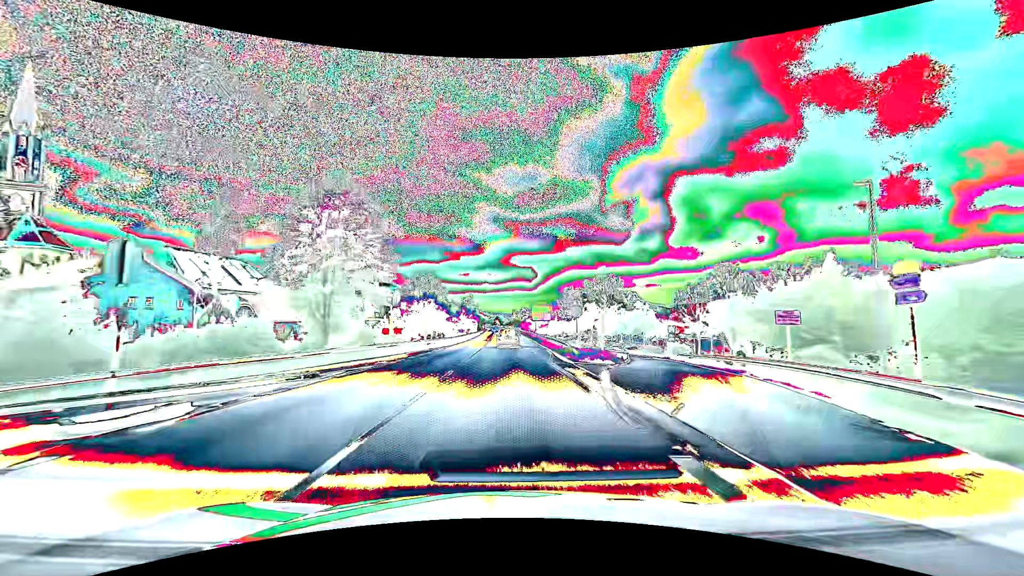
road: primary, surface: asphalt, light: Day
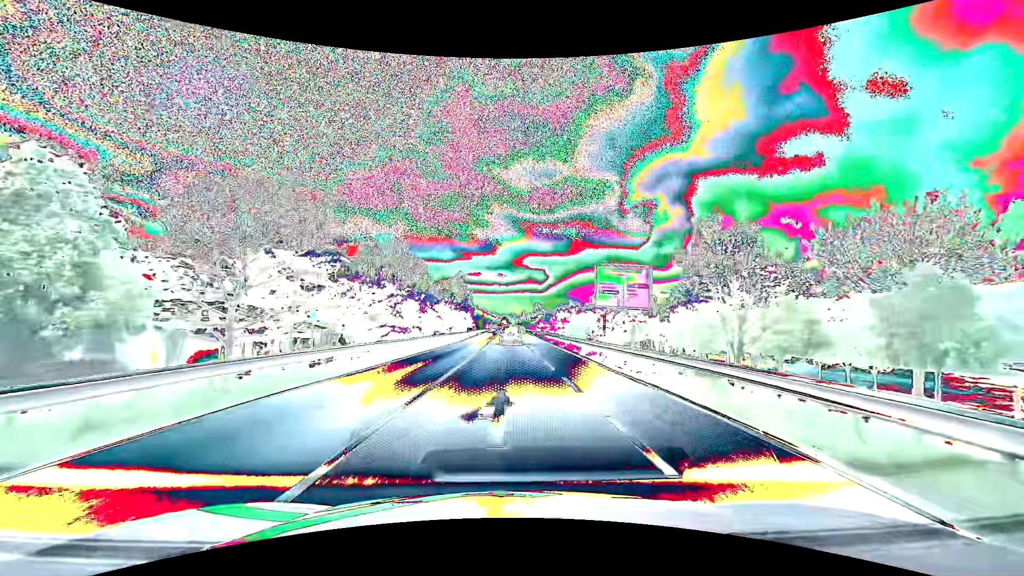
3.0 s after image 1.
(-0.4, +53.9) m; -1°
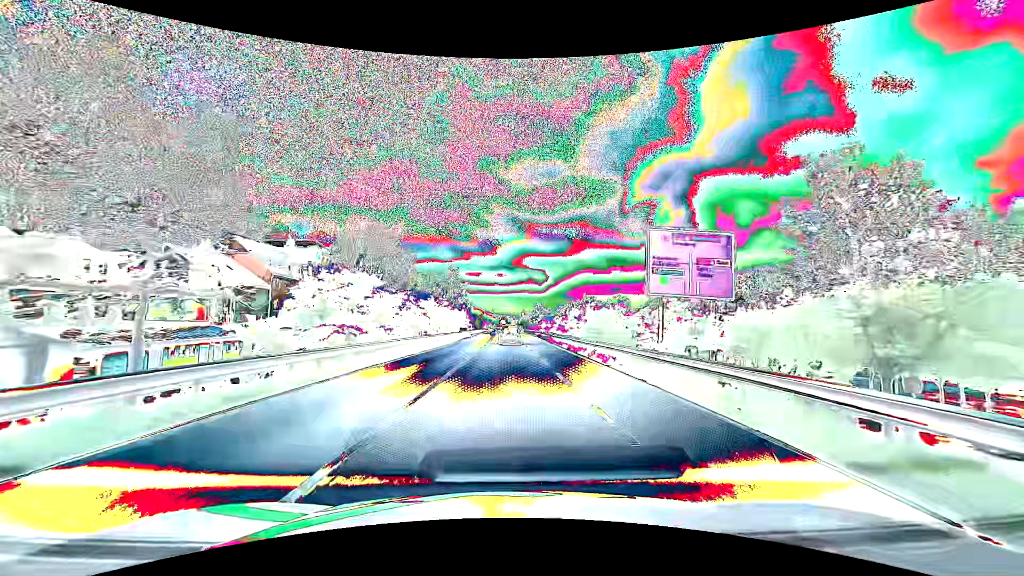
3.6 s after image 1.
(0.0, +10.7) m; +1°
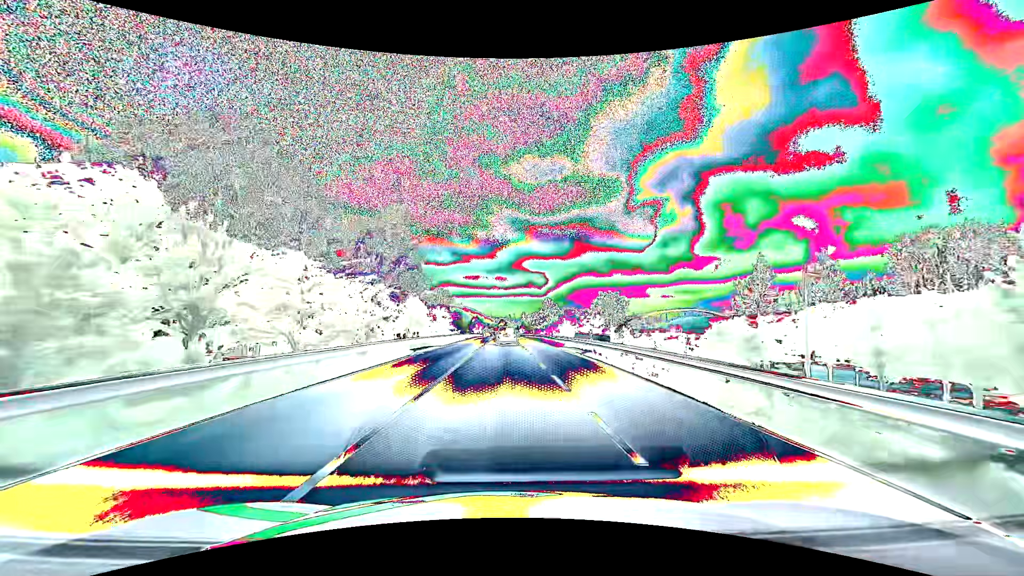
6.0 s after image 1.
(-0.1, +42.8) m; 0°
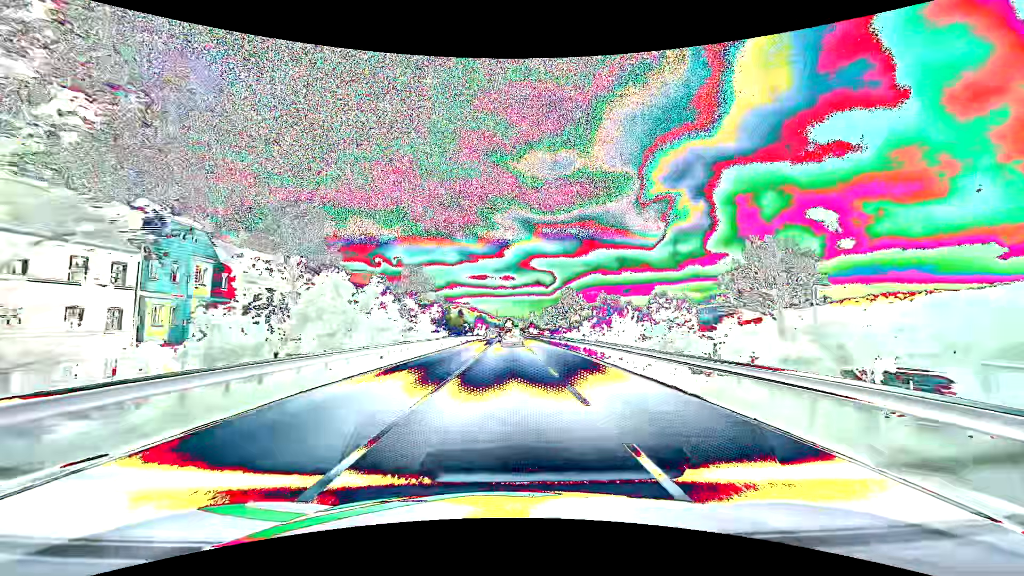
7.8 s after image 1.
(-0.1, +32.1) m; -1°
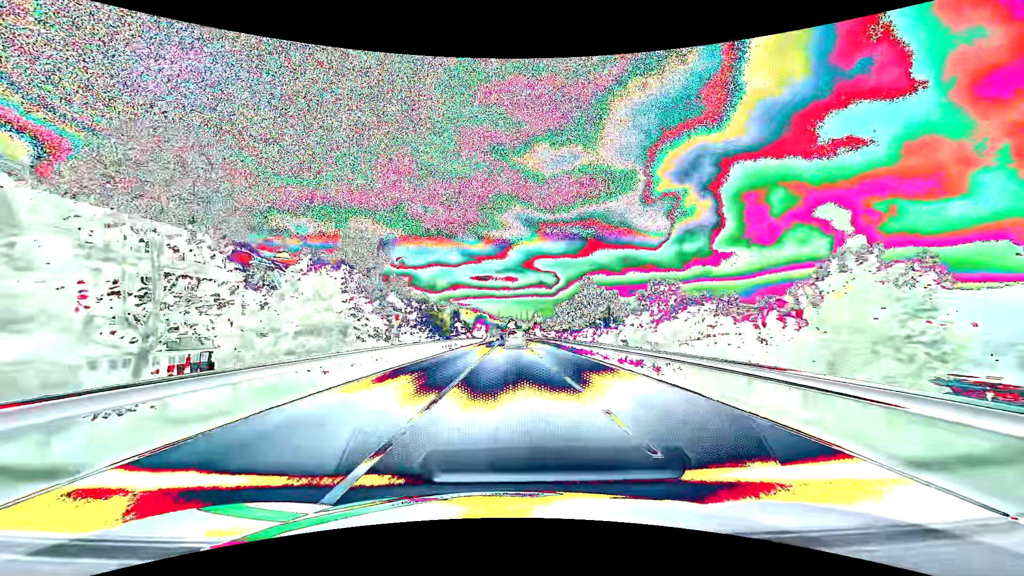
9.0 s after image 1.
(-0.1, +21.5) m; 0°
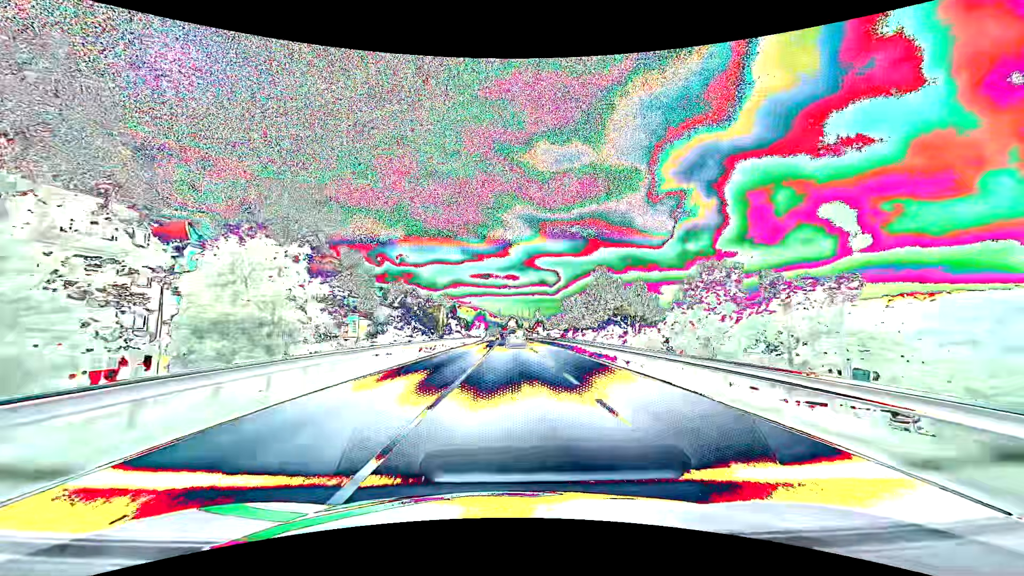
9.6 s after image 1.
(0.0, +10.8) m; 0°
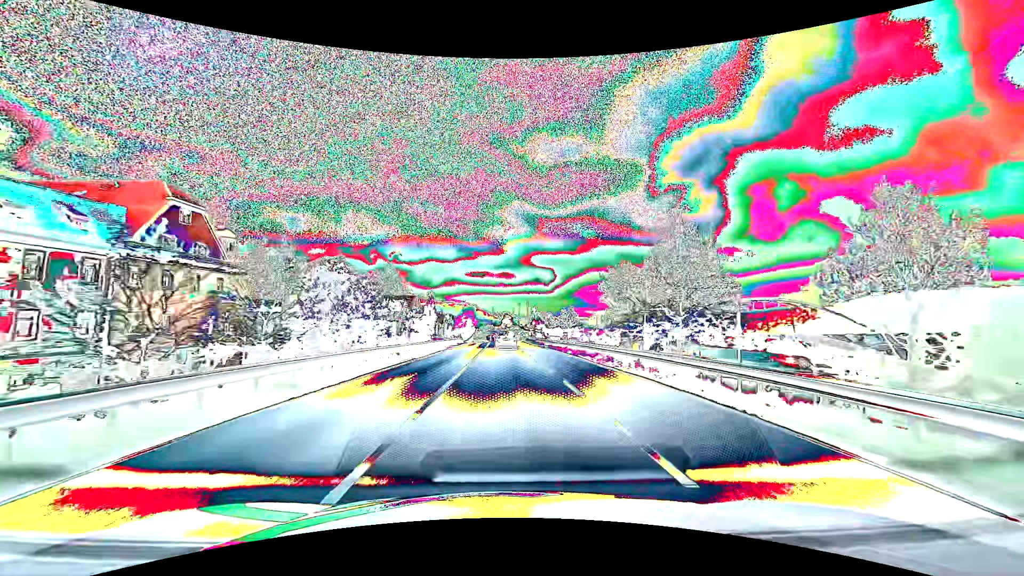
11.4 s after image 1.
(+0.2, +32.3) m; +1°
(0, +10) (0, +20) (0, +30) (0, +40) (-1, +50) (-1, +60) (-1, +70) (-1, +80) (-1, +90) (-1, +100) m
